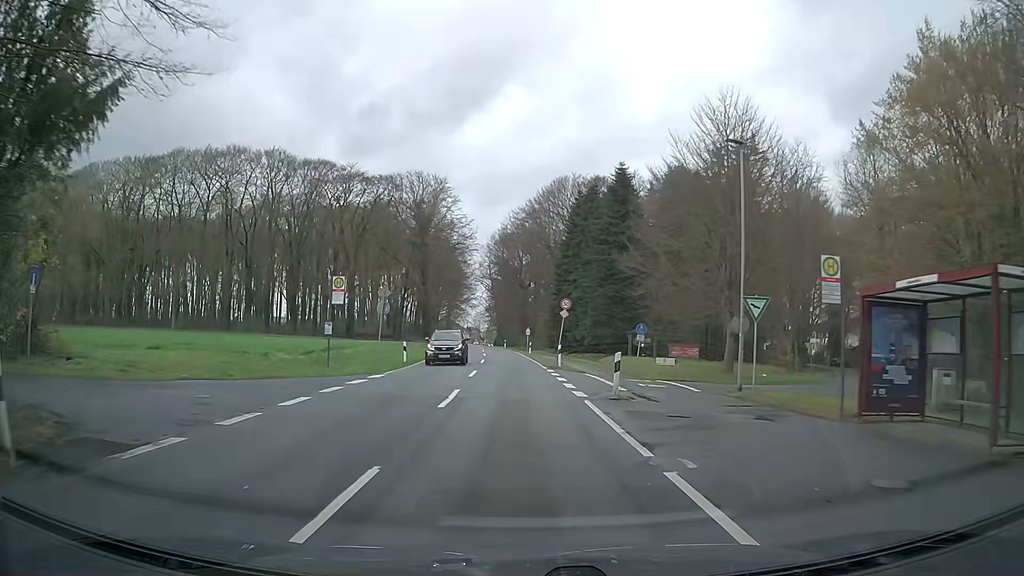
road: secondary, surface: asphalt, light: Day
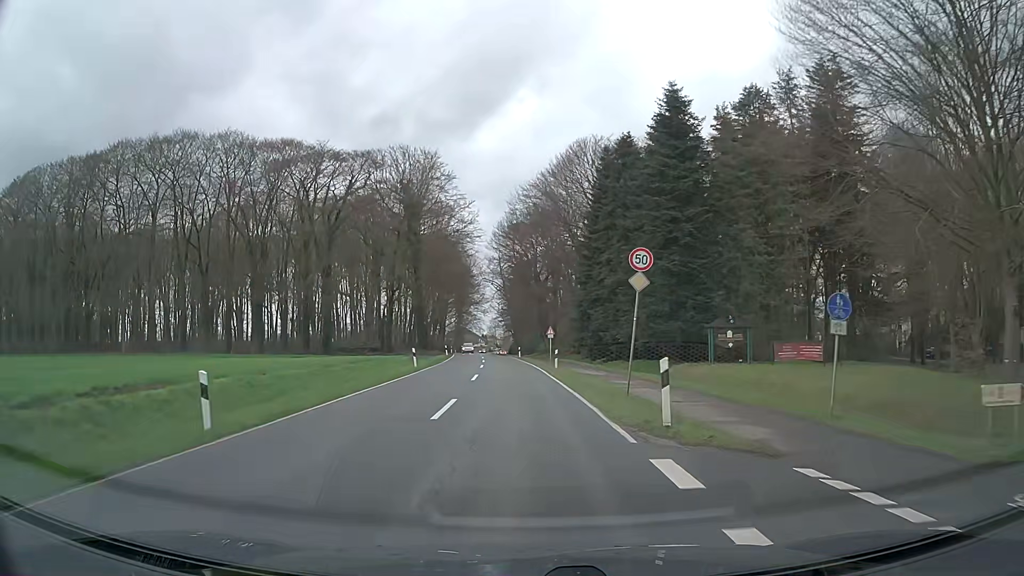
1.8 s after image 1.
(-0.2, +22.5) m; -1°
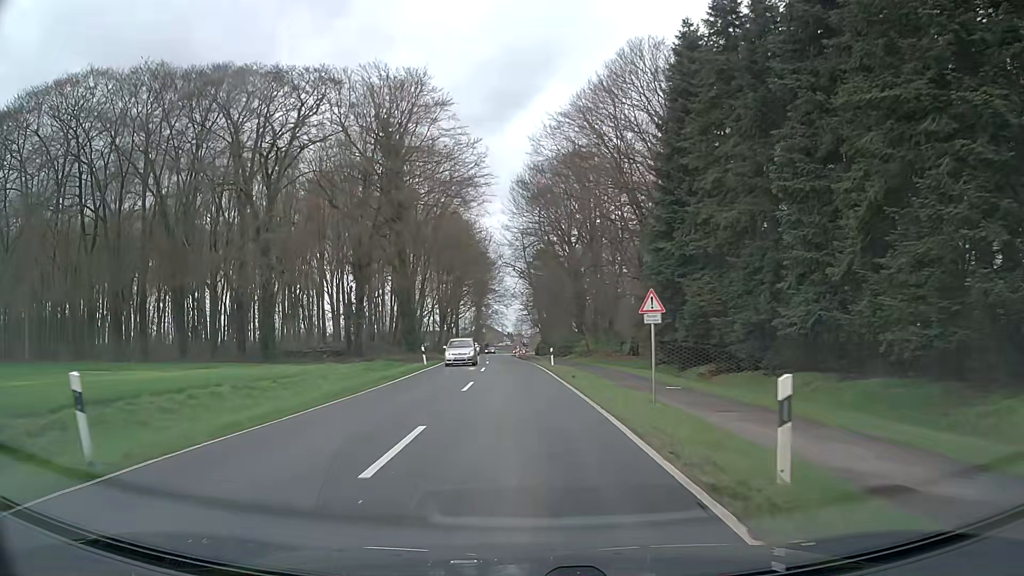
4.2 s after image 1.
(-0.4, +30.1) m; -2°
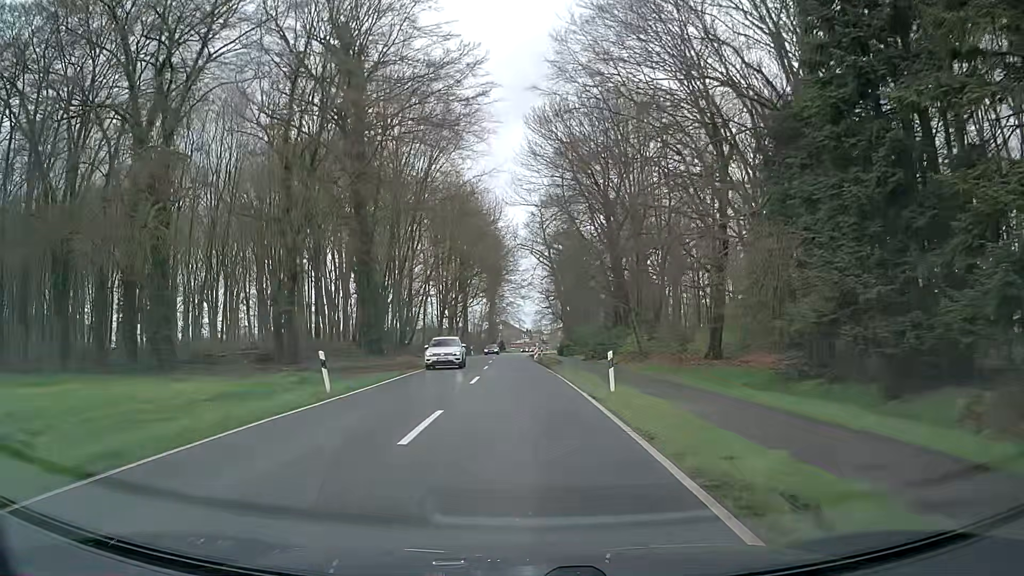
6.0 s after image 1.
(-0.4, +22.6) m; -2°
(0, +10) (0, +20) (0, +30) (0, +40) (-1, +50) (-1, +60) (-1, +70) (-1, +80) (-1, +90) (-1, +100) m
